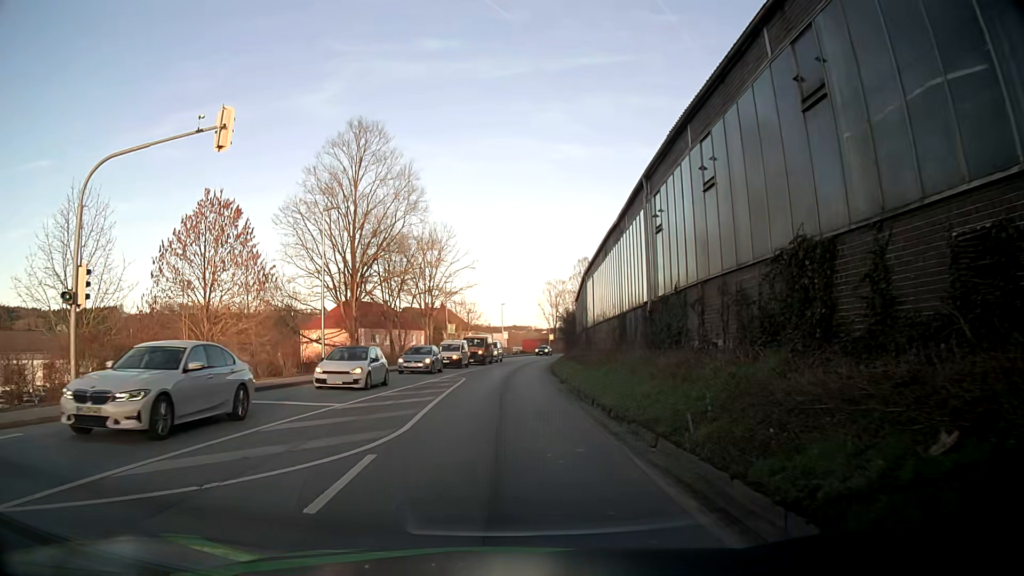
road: tertiary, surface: asphalt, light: Day
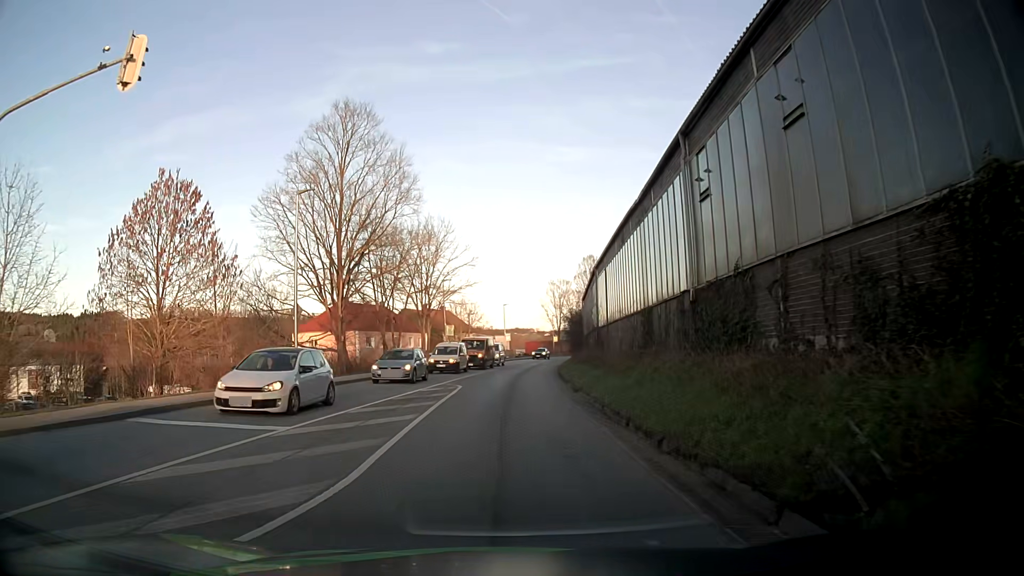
(0.0, +4.4) m; 0°
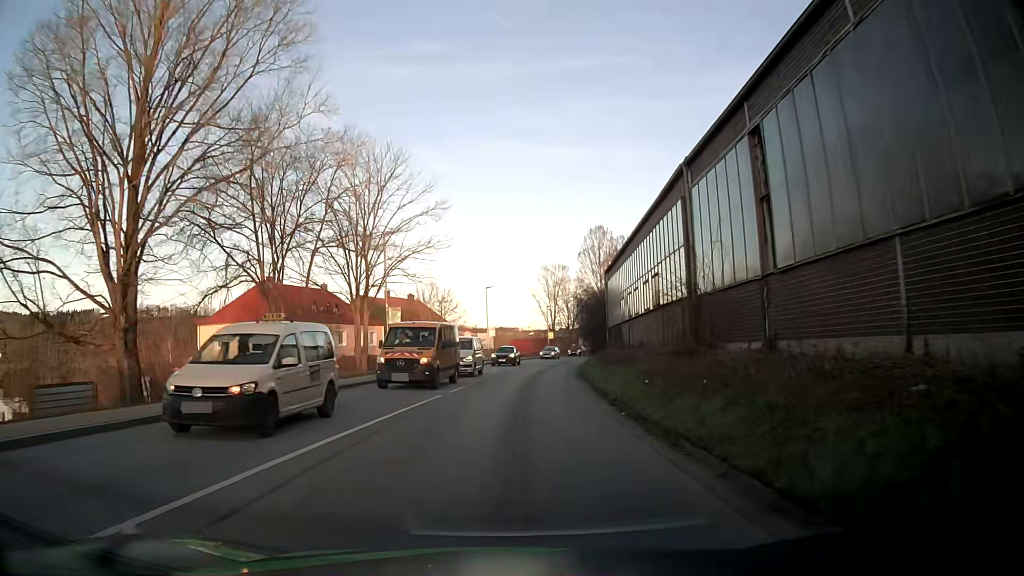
(0.0, +23.2) m; +2°
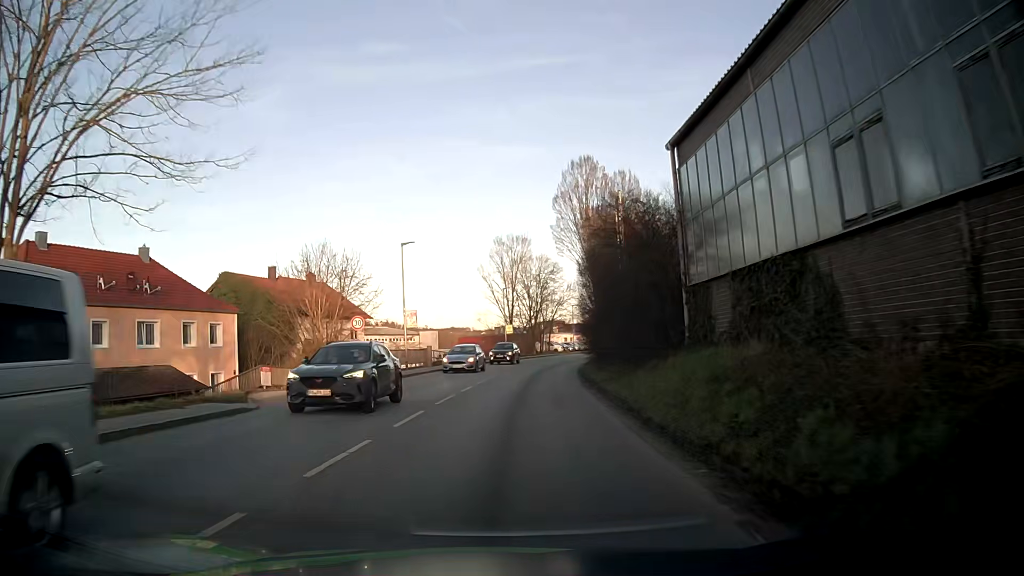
(+0.4, +27.5) m; +2°
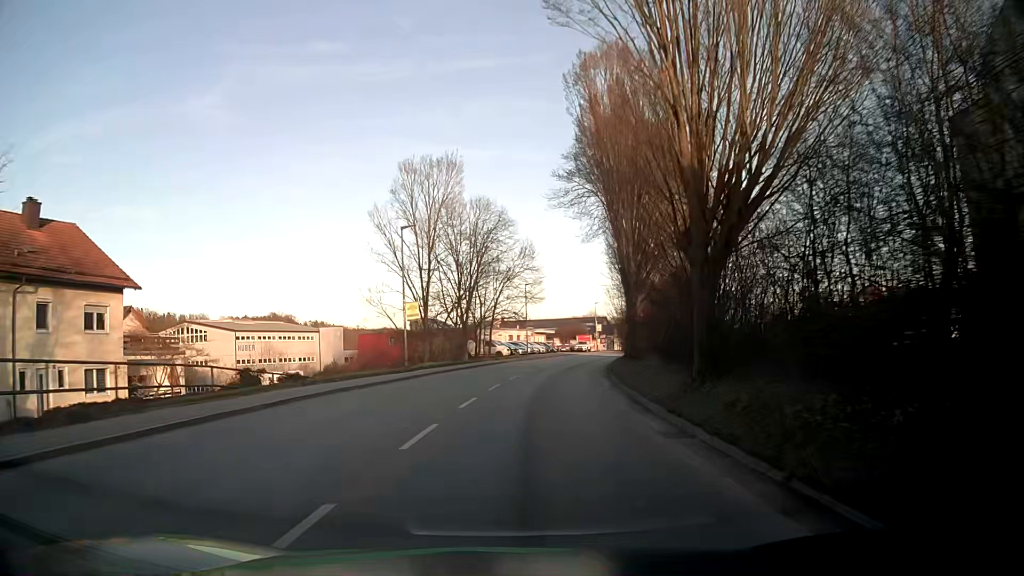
(+1.6, +35.5) m; +6°
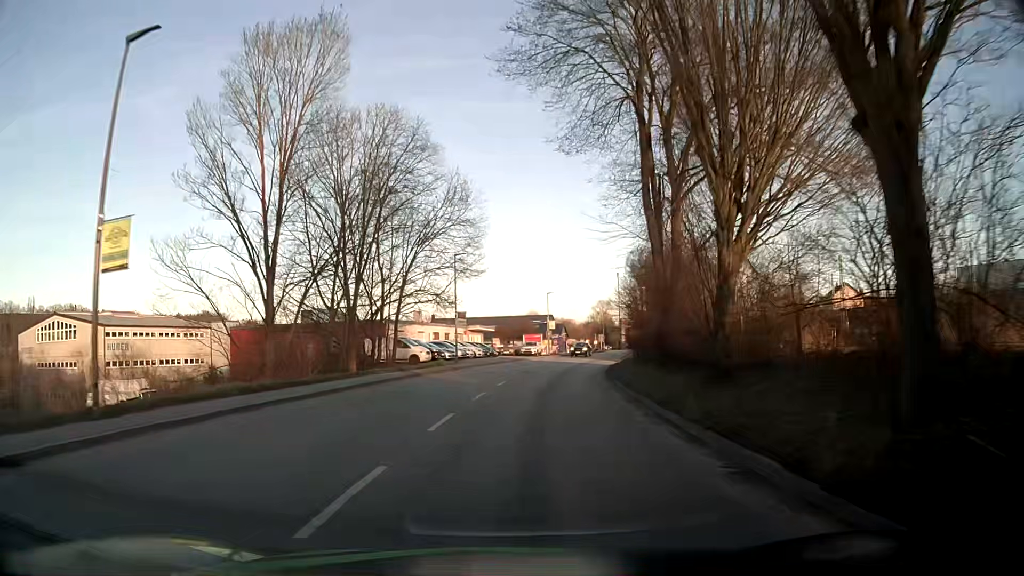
(+0.8, +22.1) m; +5°
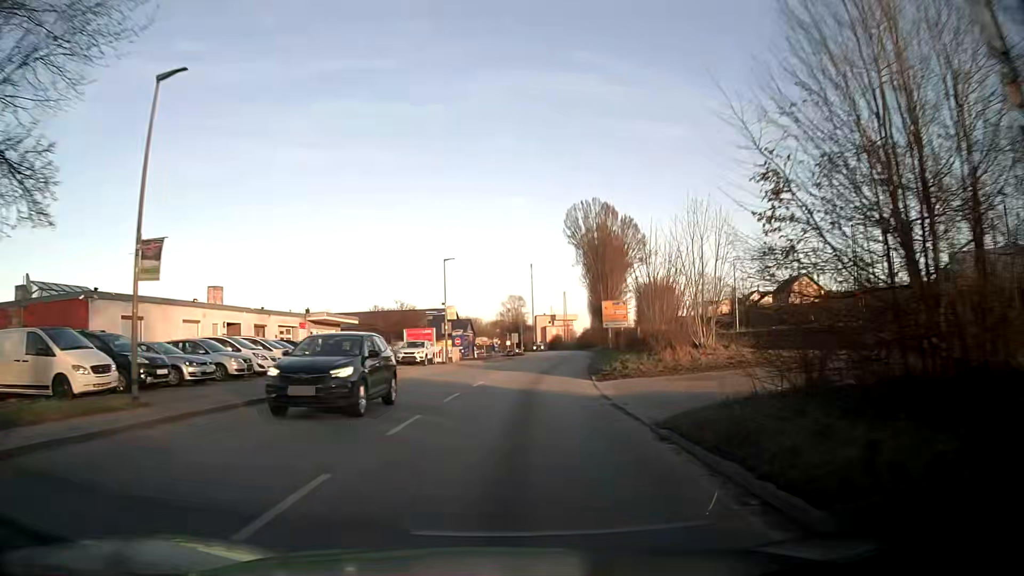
(+2.4, +30.3) m; +8°
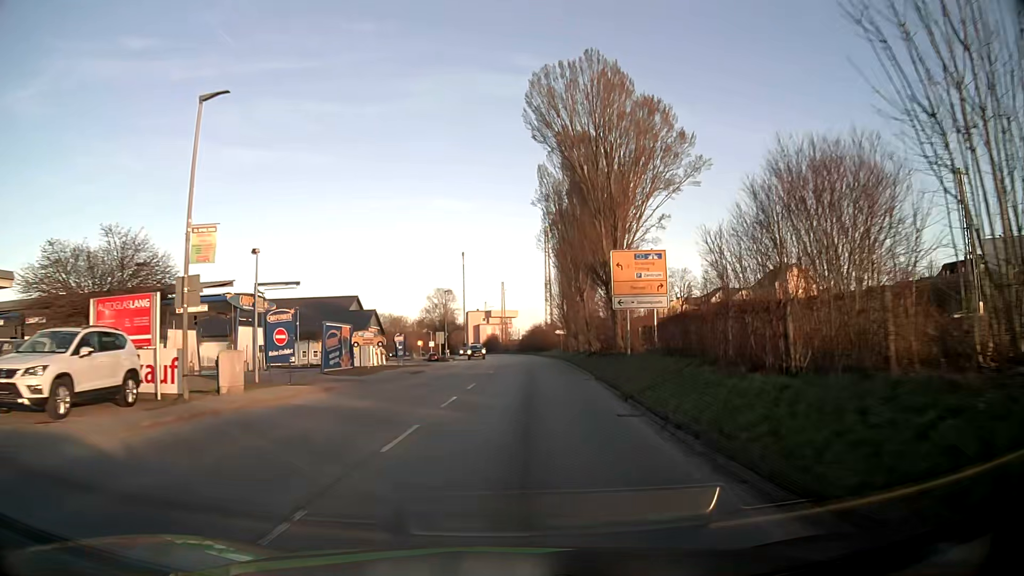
(+1.7, +31.5) m; +6°
(0, +10) (+1, +20) (+1, +30) (+1, +40) (+2, +50) (+2, +60) (+1, +70) (+1, +80) (0, +90) (-1, +100) m
